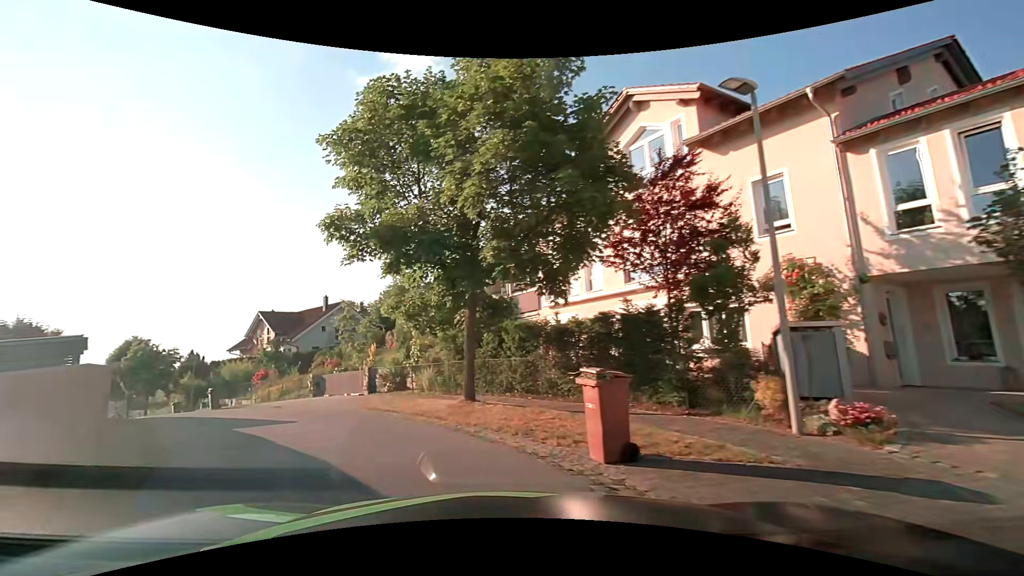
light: Day
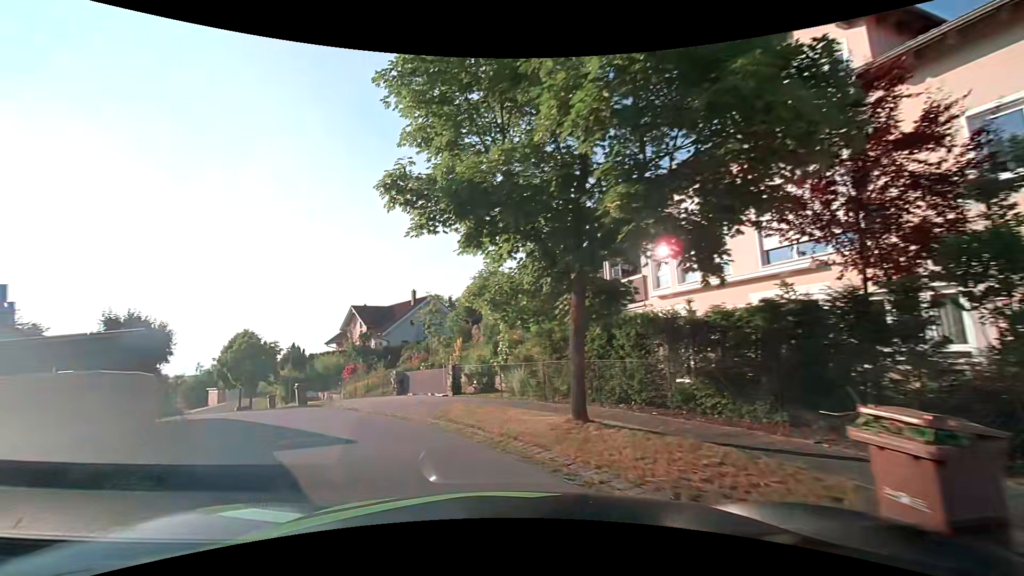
(-0.2, +2.9) m; -9°
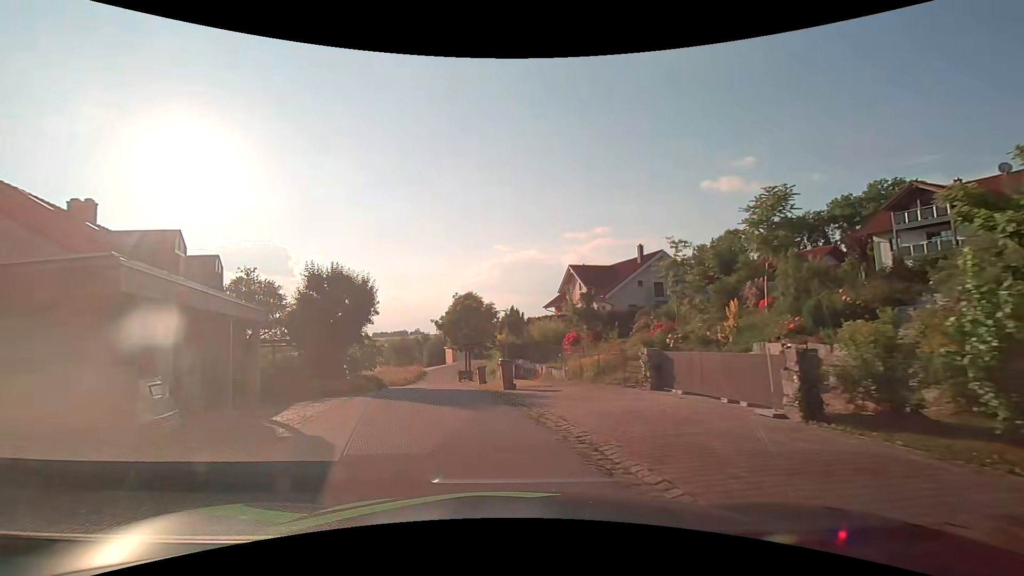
(-2.3, +9.2) m; -24°
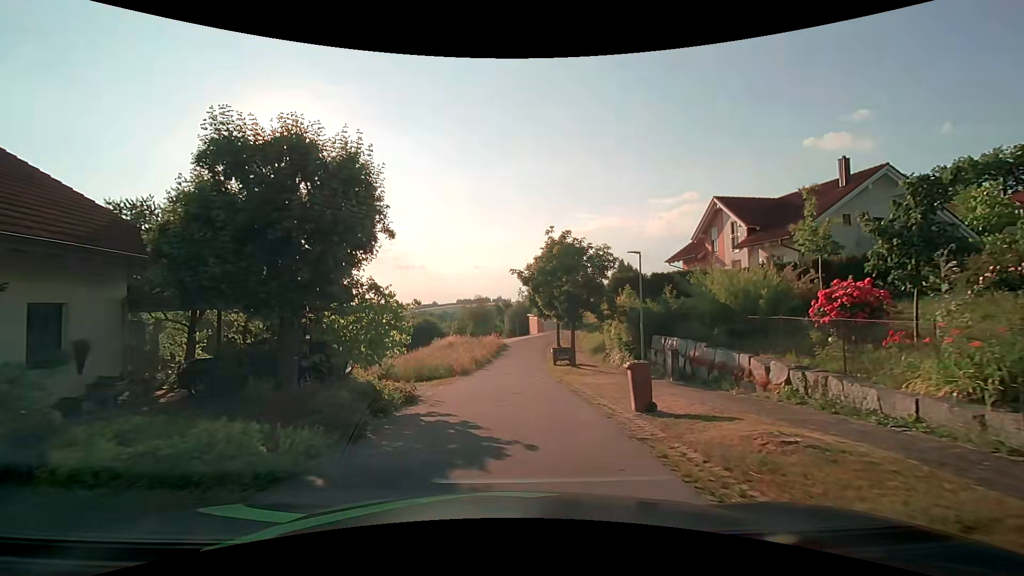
(-2.2, +15.5) m; -10°
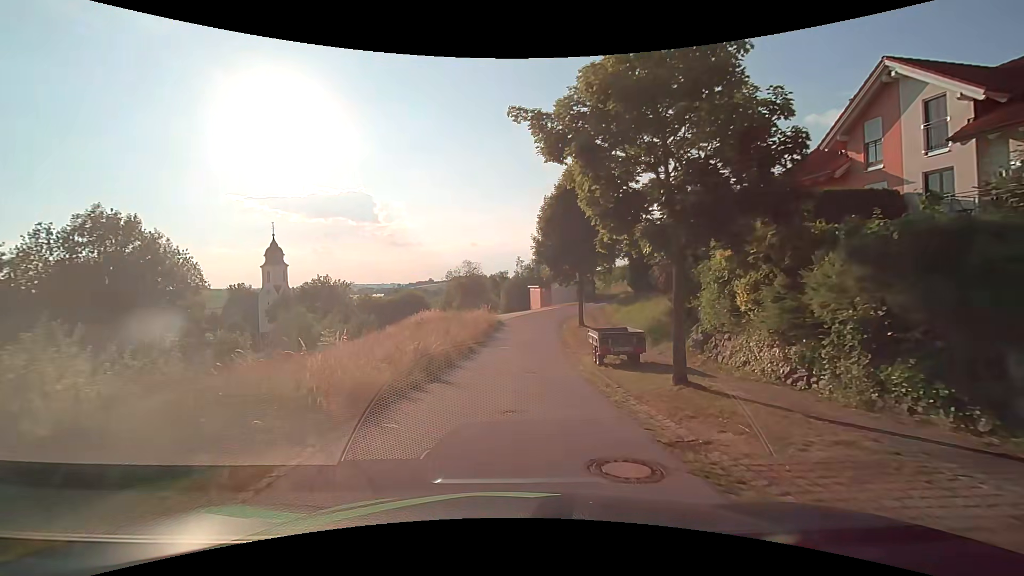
(+0.1, +16.3) m; 0°
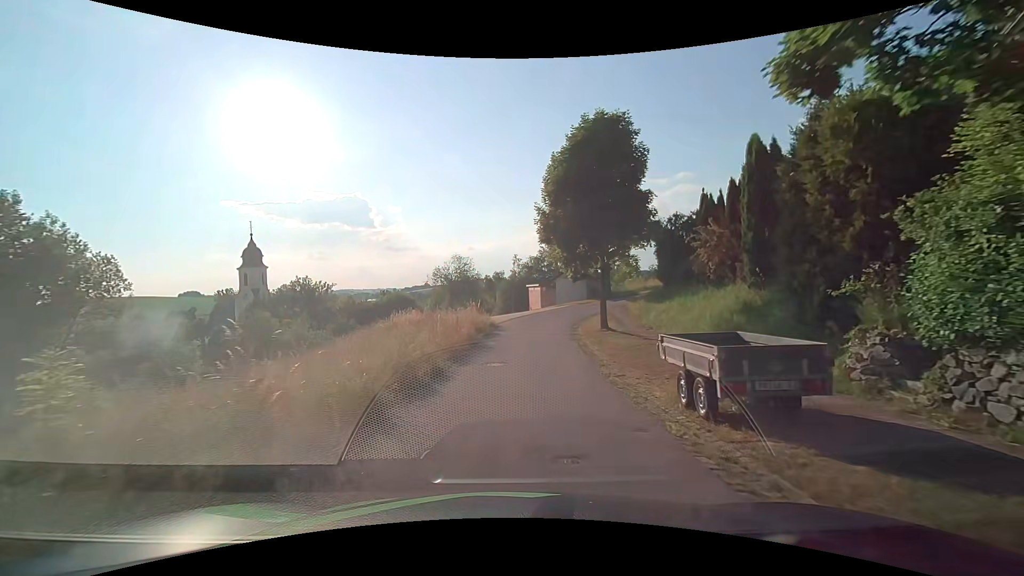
(+0.1, +8.4) m; 0°
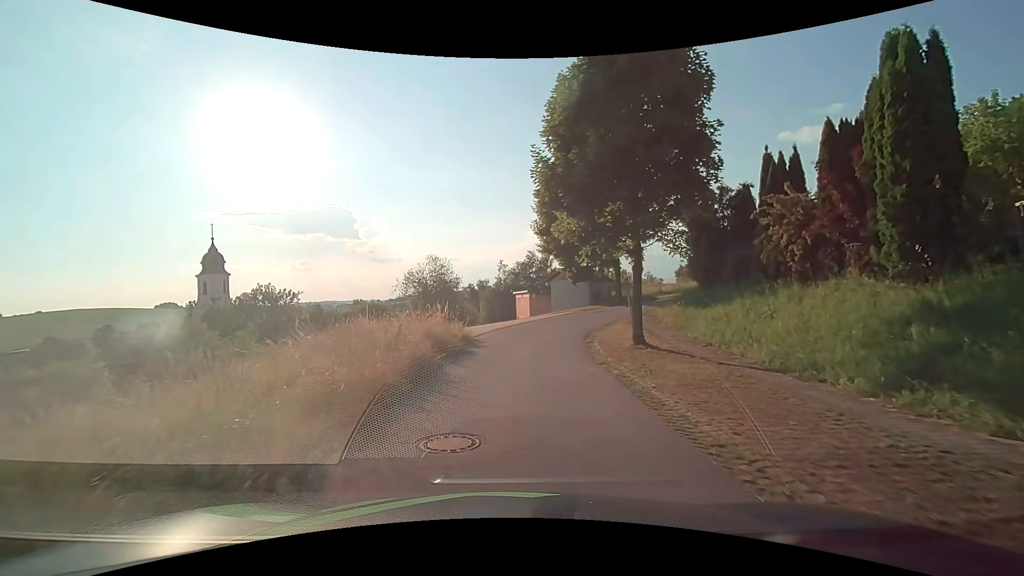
(+0.1, +8.1) m; +2°
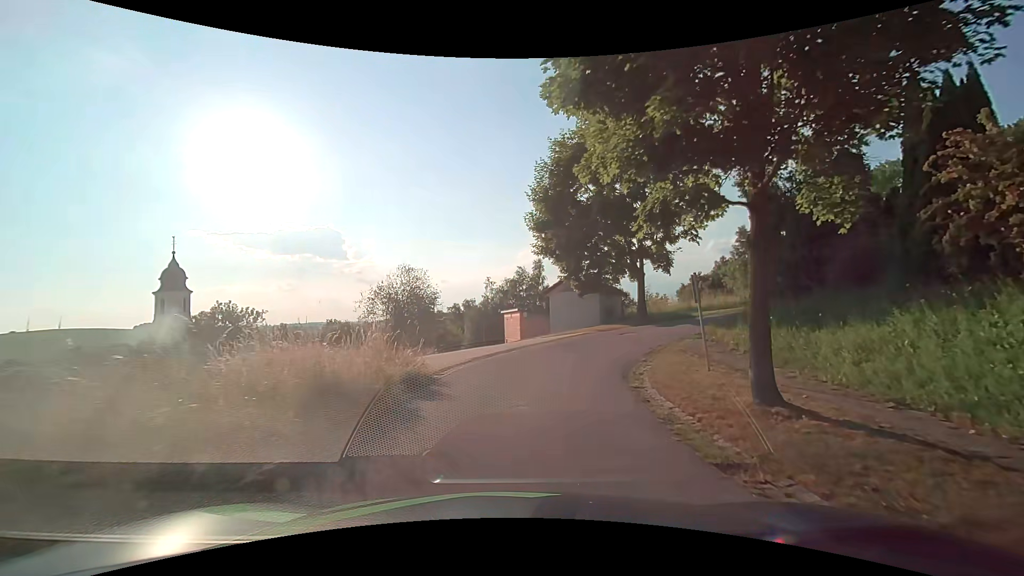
(+0.1, +7.7) m; 0°
